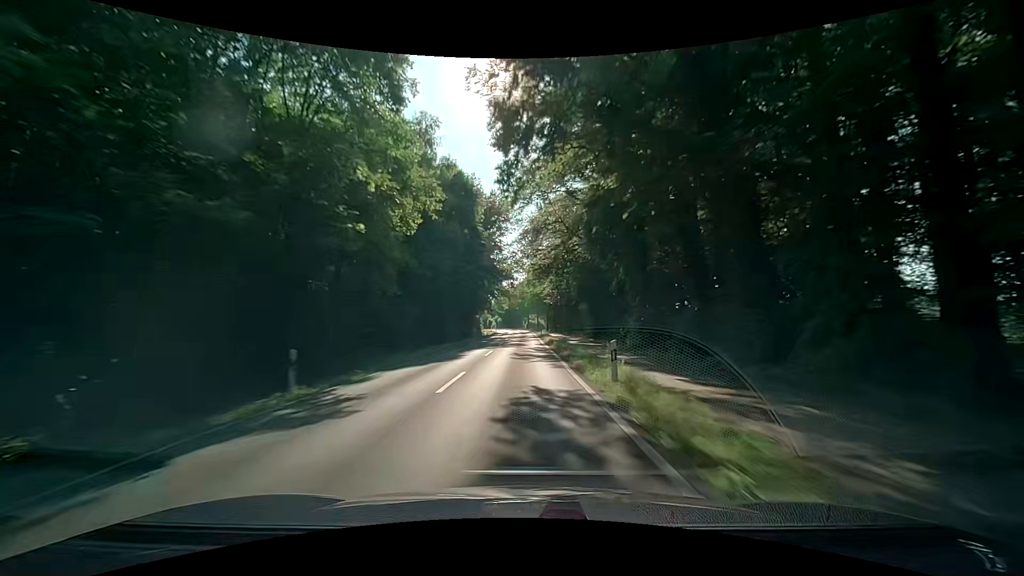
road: secondary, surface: asphalt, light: Day
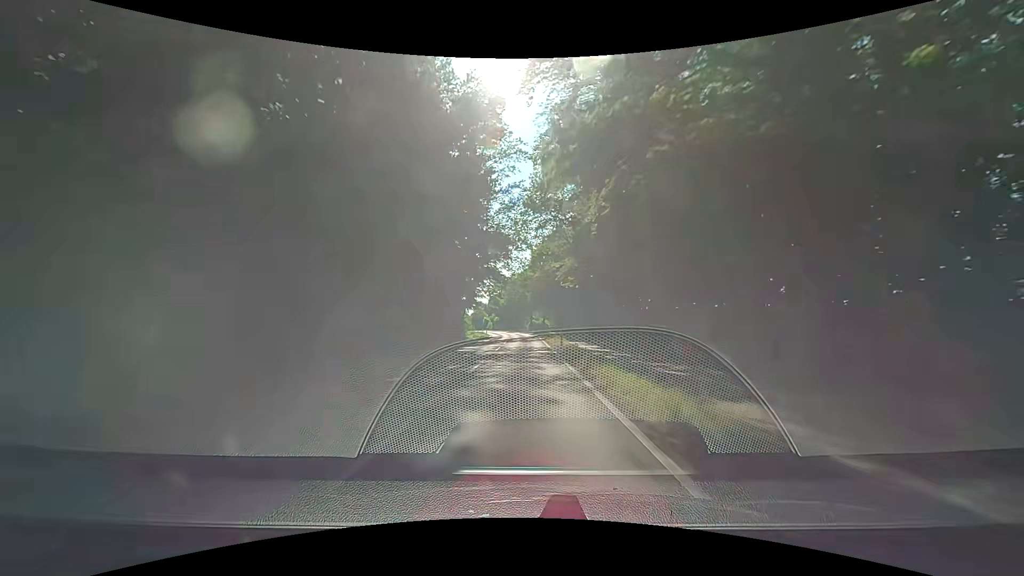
(-0.1, +31.6) m; 0°
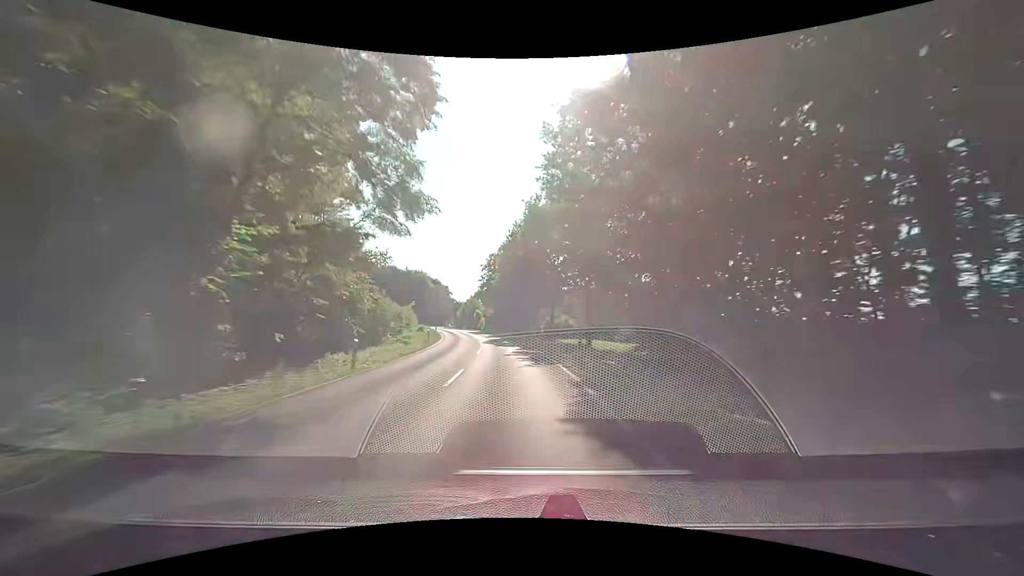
(+0.4, +63.1) m; -1°
